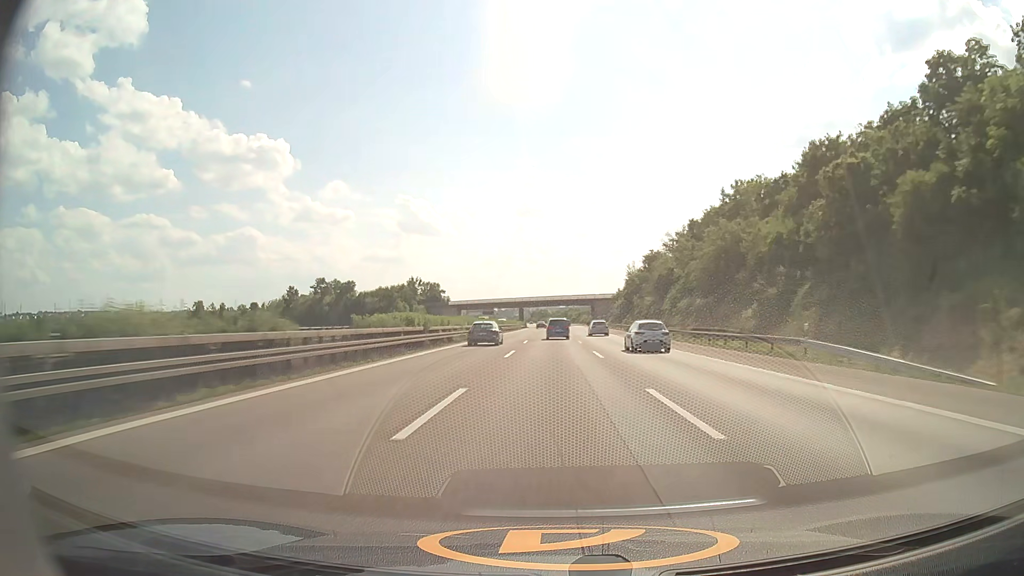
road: motorway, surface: asphalt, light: Day
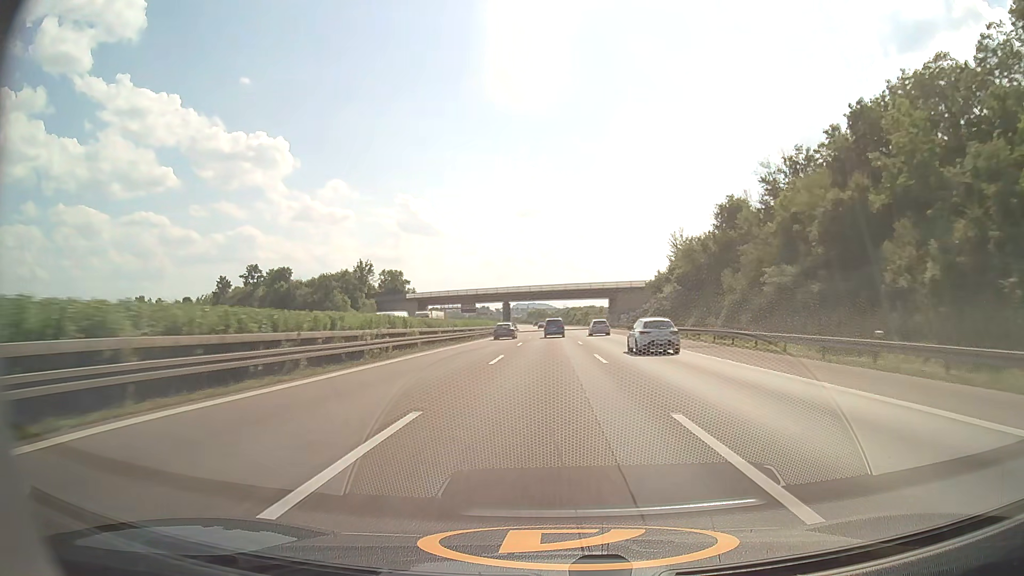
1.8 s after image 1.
(+0.1, +58.0) m; 0°
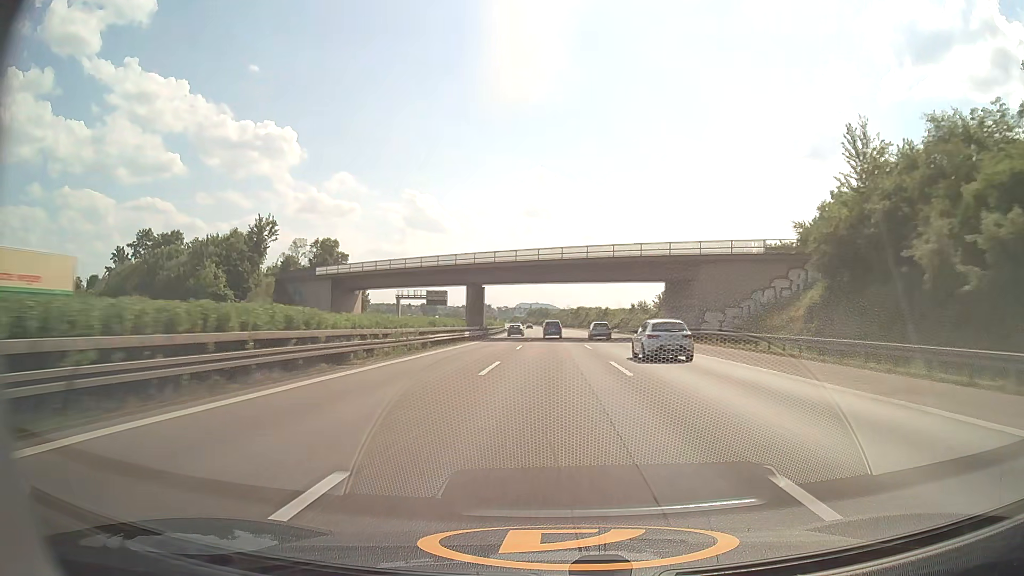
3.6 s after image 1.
(-0.3, +58.4) m; 0°
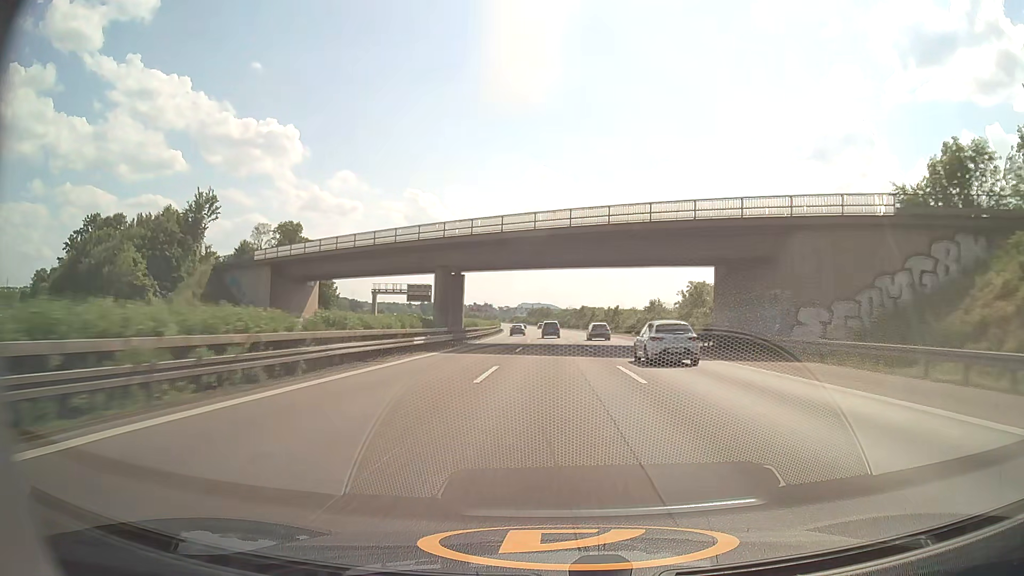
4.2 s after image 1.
(0.0, +19.6) m; 0°
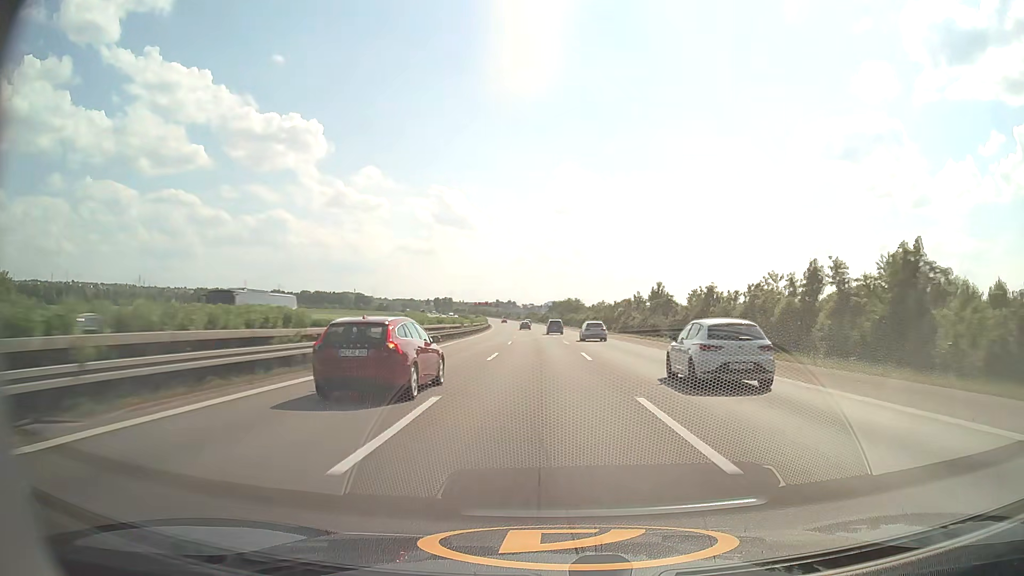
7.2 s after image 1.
(-0.9, +99.5) m; -2°
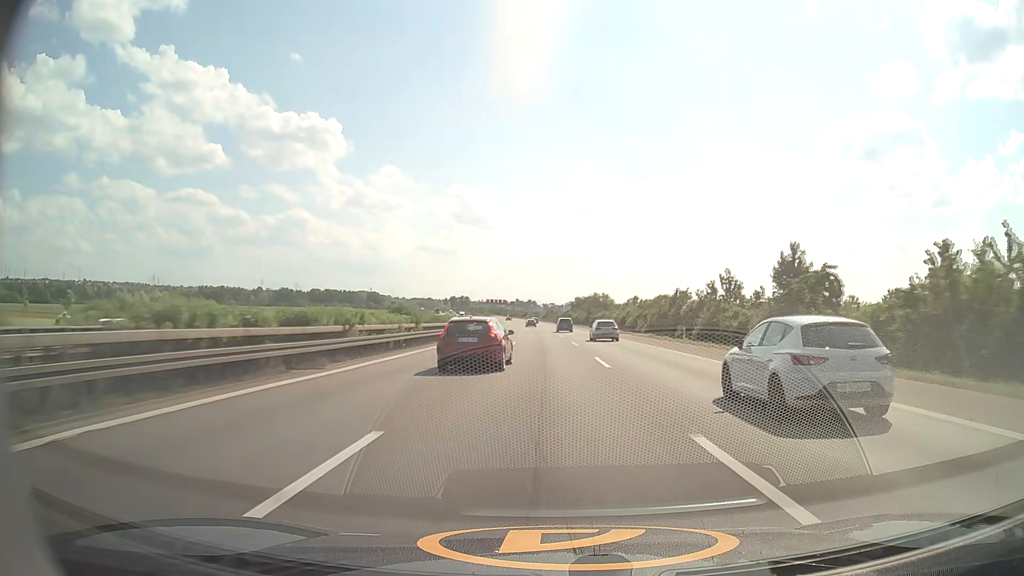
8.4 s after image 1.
(-0.5, +40.7) m; -2°
(0, +10) (0, +20) (0, +30) (0, +40) (-1, +50) (-1, +60) (-1, +70) (-2, +80) (-2, +90) (-3, +100) m
